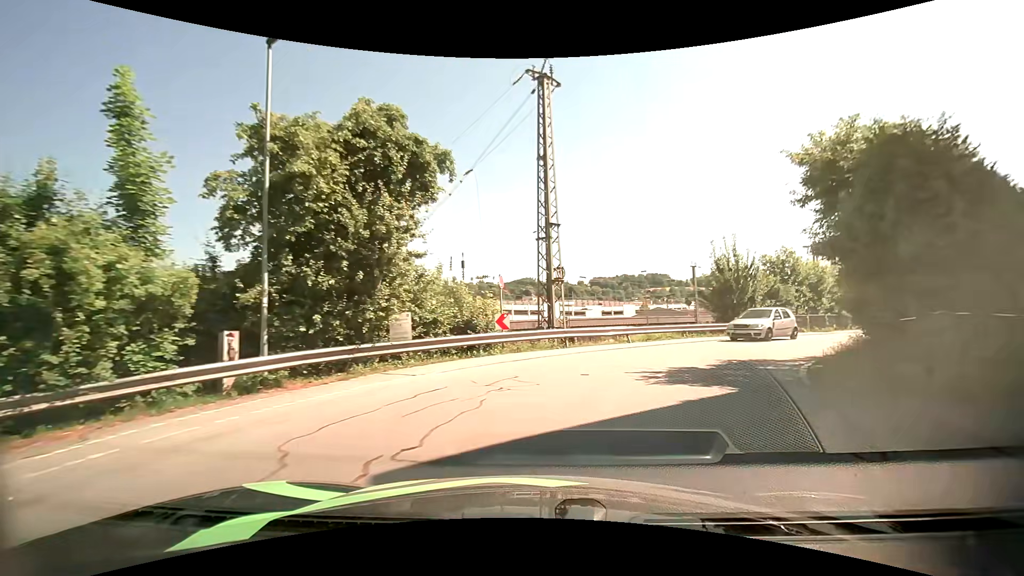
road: residential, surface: asphalt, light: Day
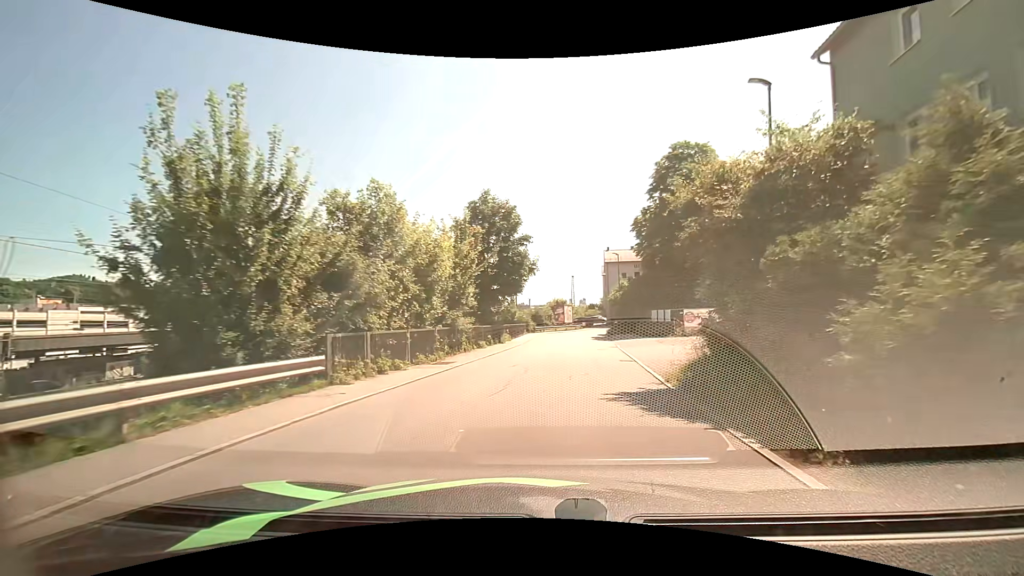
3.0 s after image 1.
(+8.1, +19.4) m; +43°
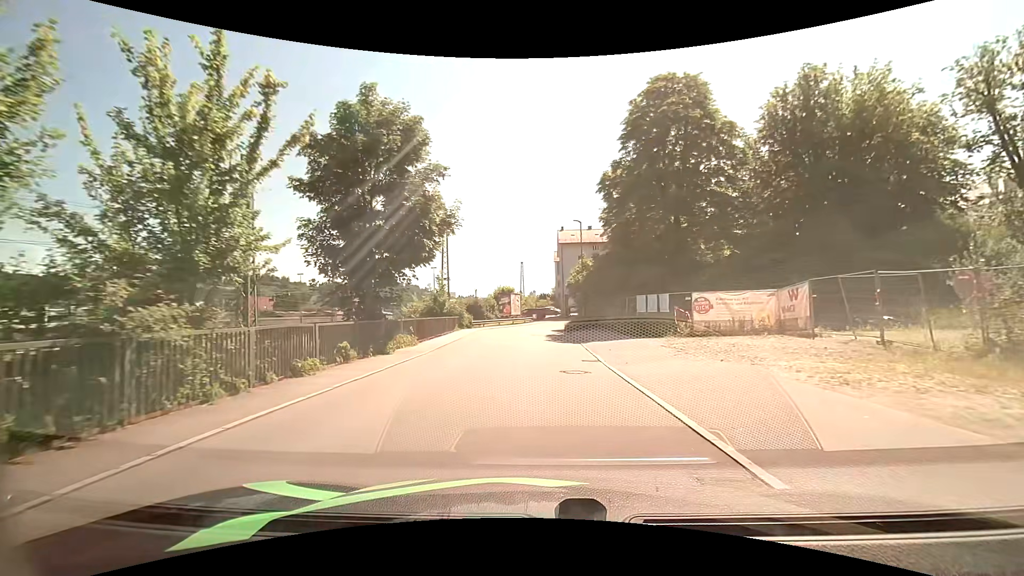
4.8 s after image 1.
(+1.2, +14.0) m; +8°
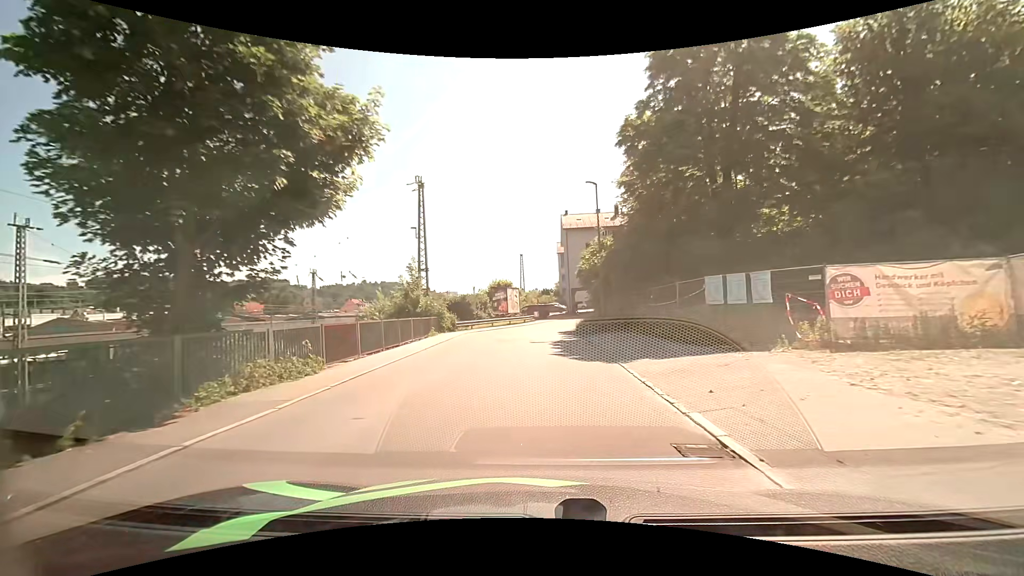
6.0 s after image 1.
(-0.1, +10.2) m; -1°
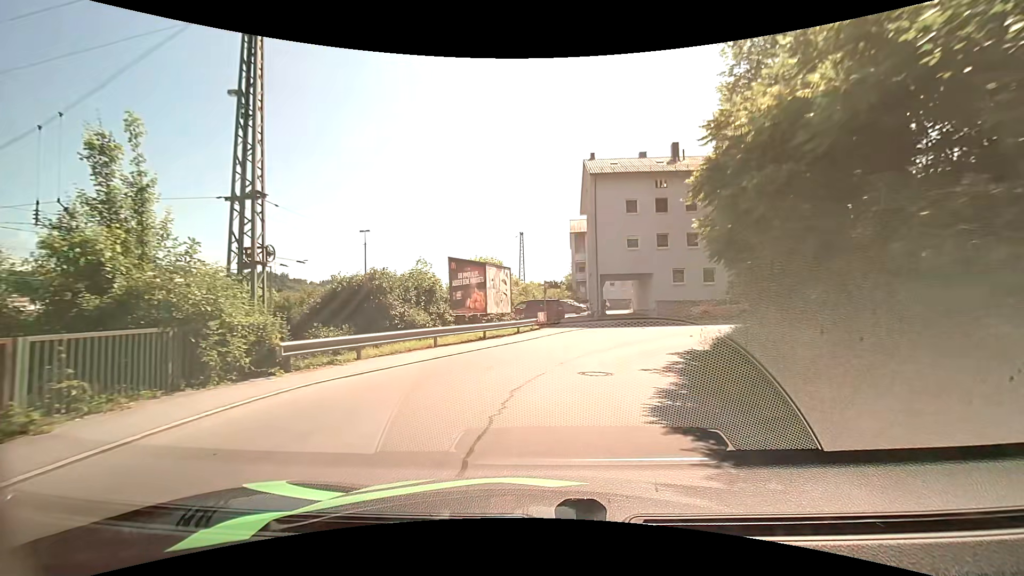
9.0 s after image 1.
(-0.2, +24.6) m; 0°
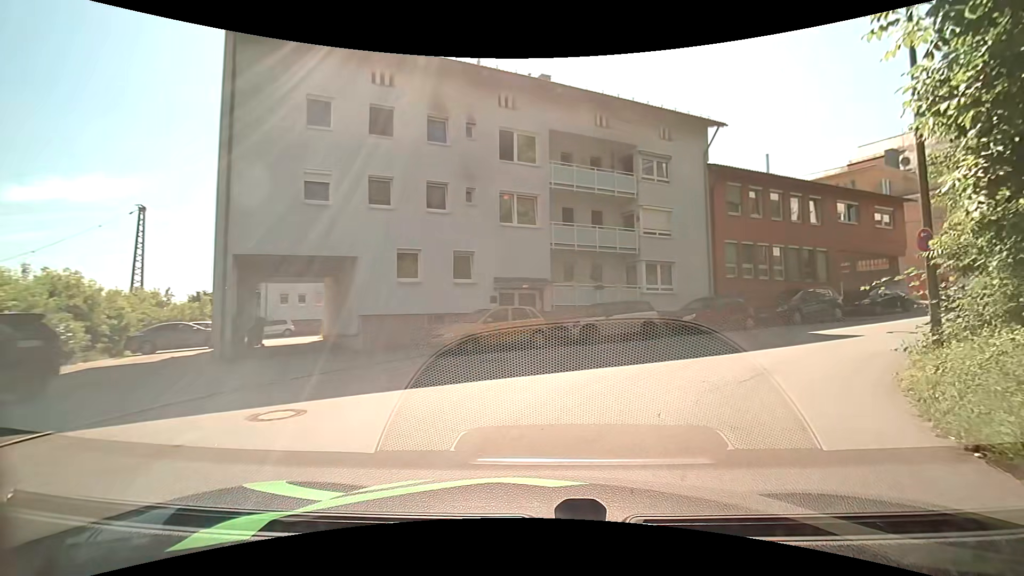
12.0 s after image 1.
(+3.4, +19.8) m; +31°
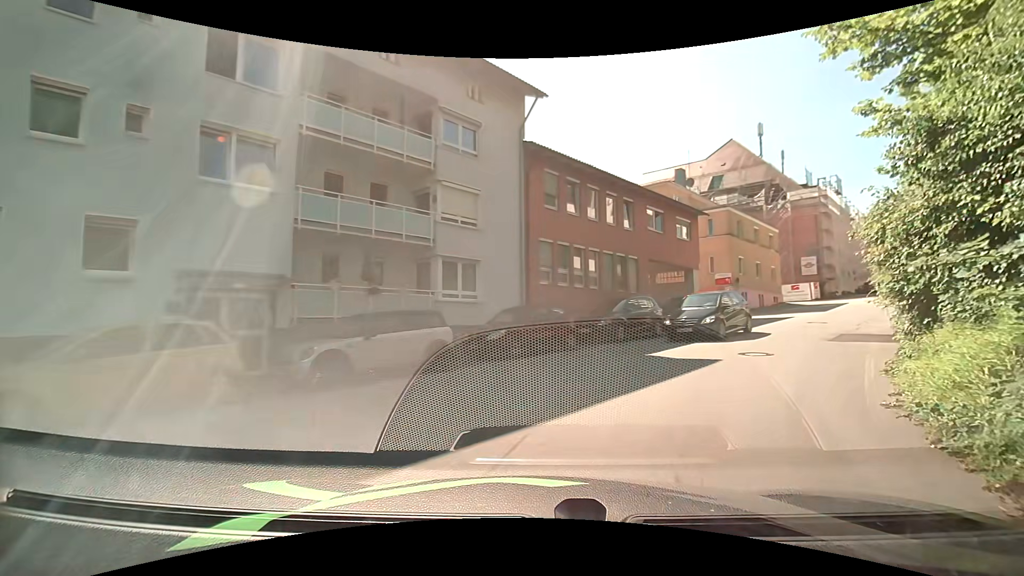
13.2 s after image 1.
(+1.2, +6.9) m; +20°
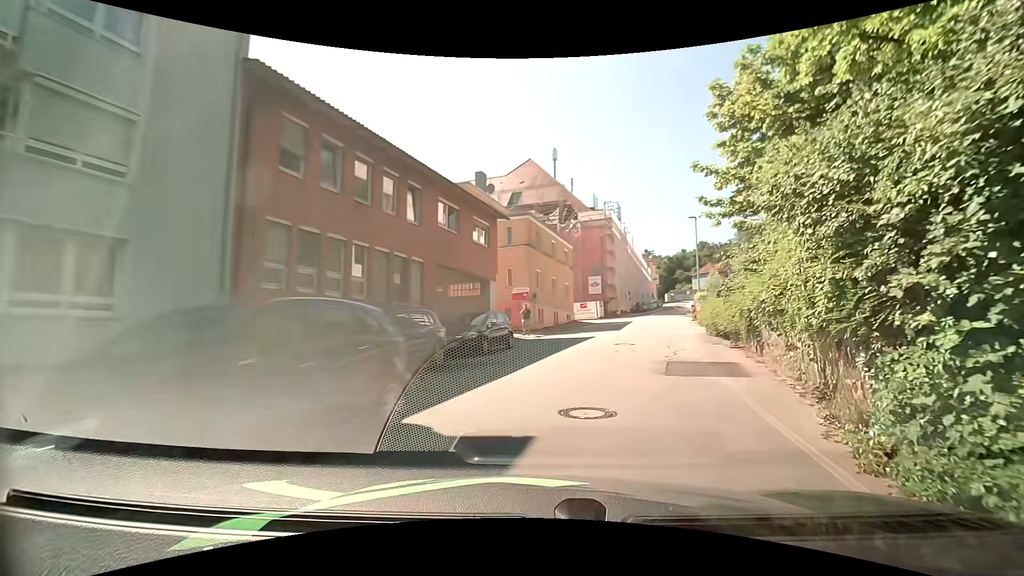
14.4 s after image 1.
(+1.5, +6.6) m; +24°
